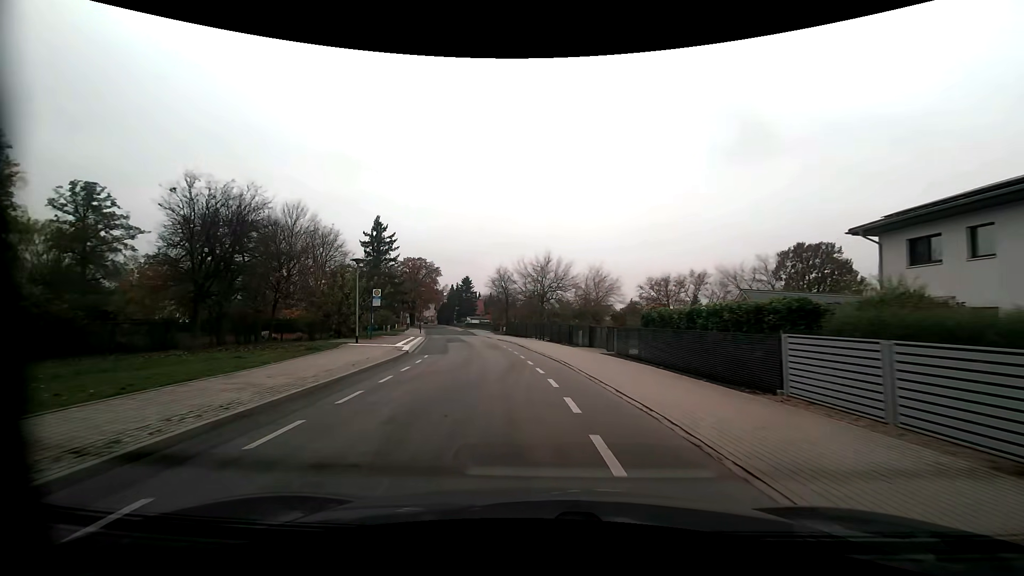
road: residential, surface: asphalt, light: Day
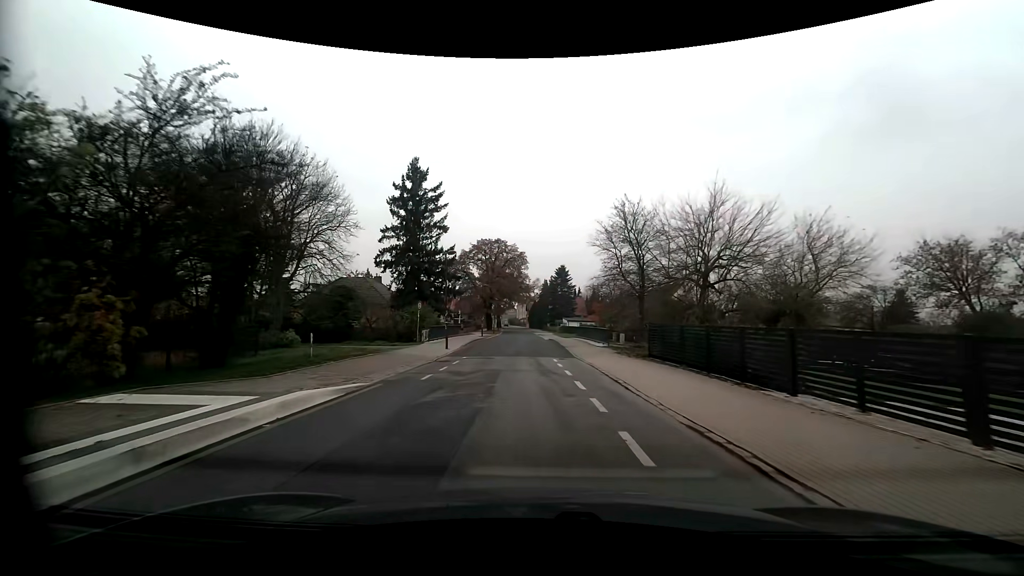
(-3.7, +35.3) m; -11°
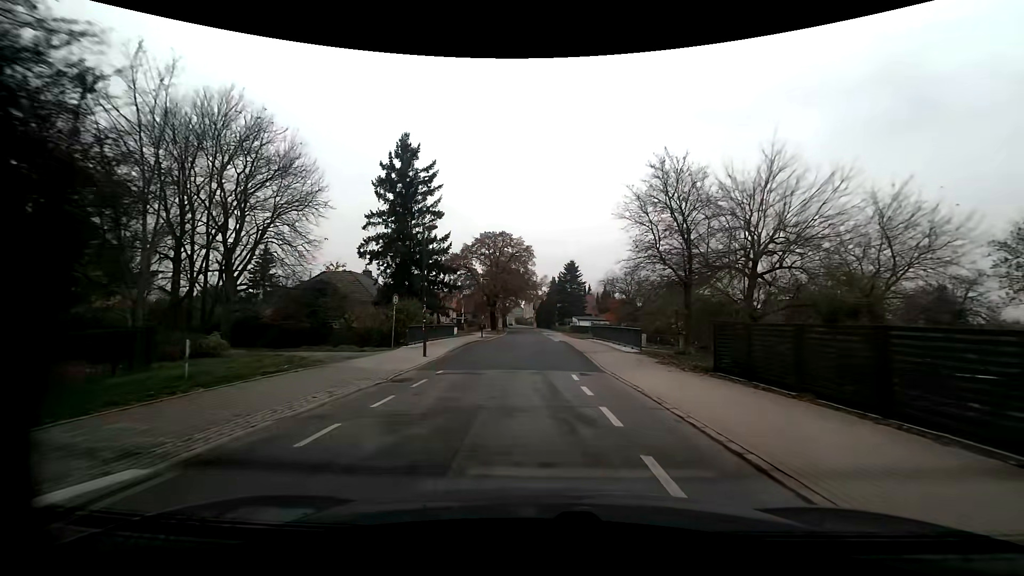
(-0.1, +7.3) m; -1°
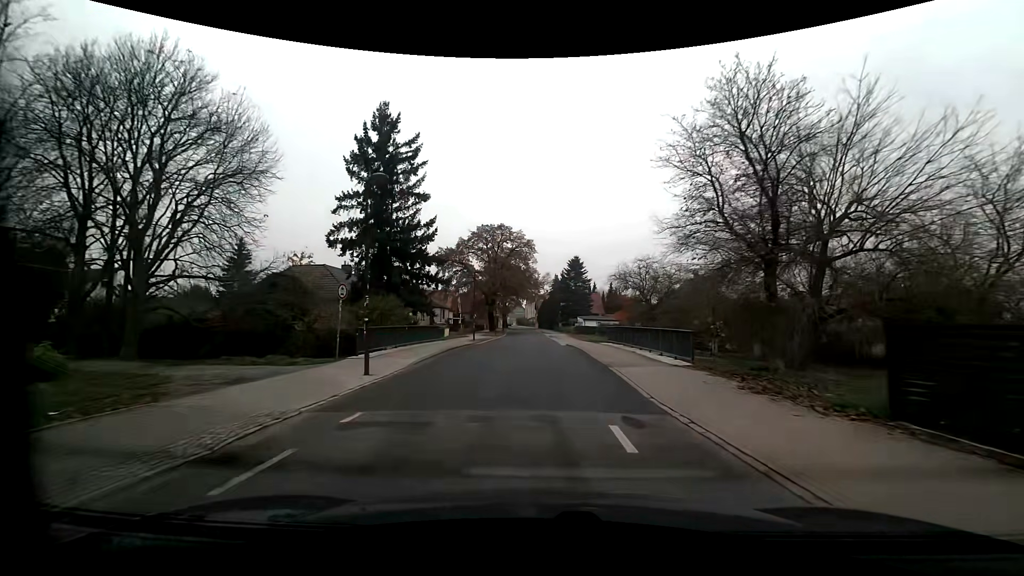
(0.0, +7.3) m; -1°
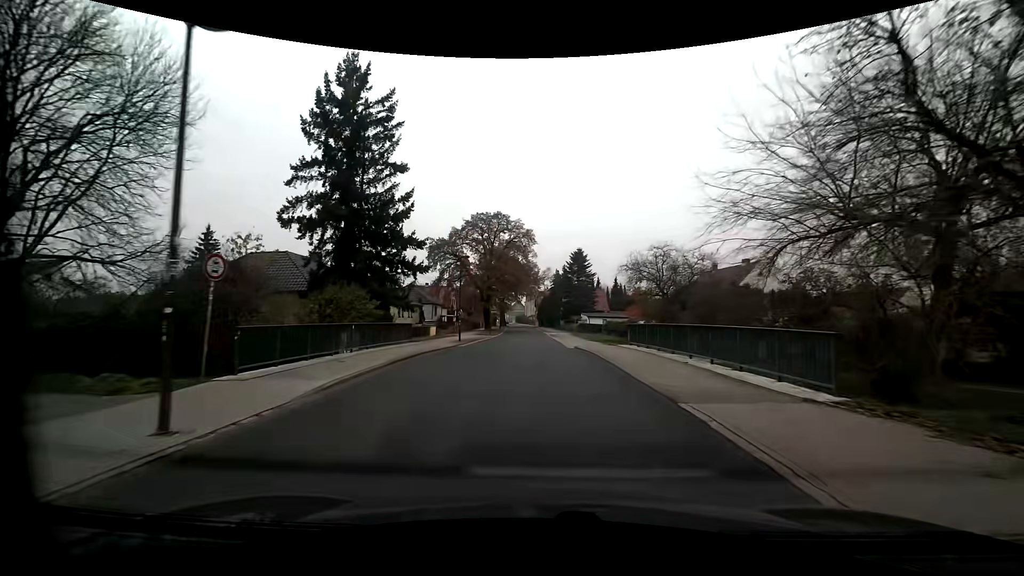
(+0.1, +7.4) m; +1°
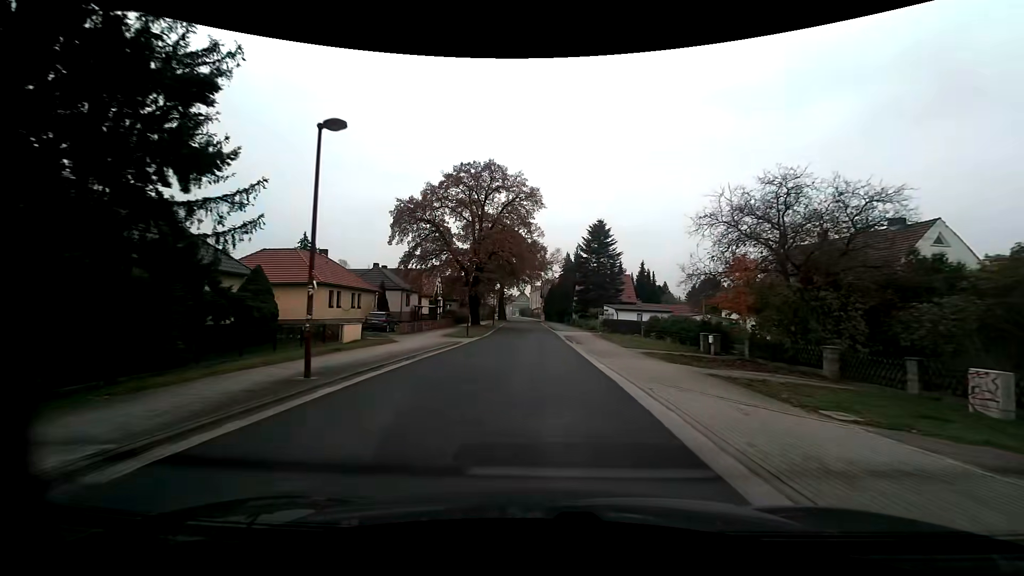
(-0.4, +22.2) m; -1°
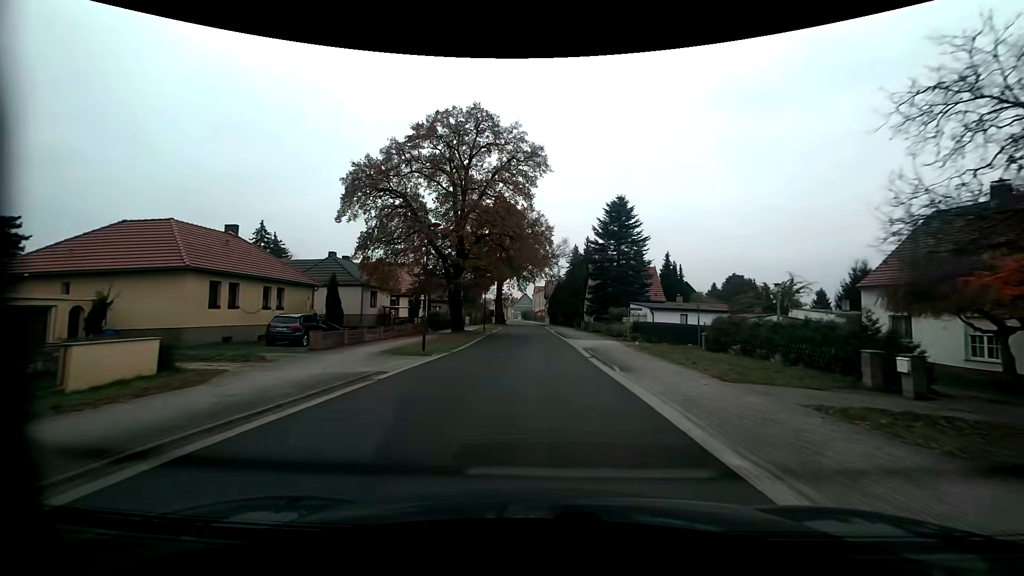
(-0.1, +15.1) m; 0°
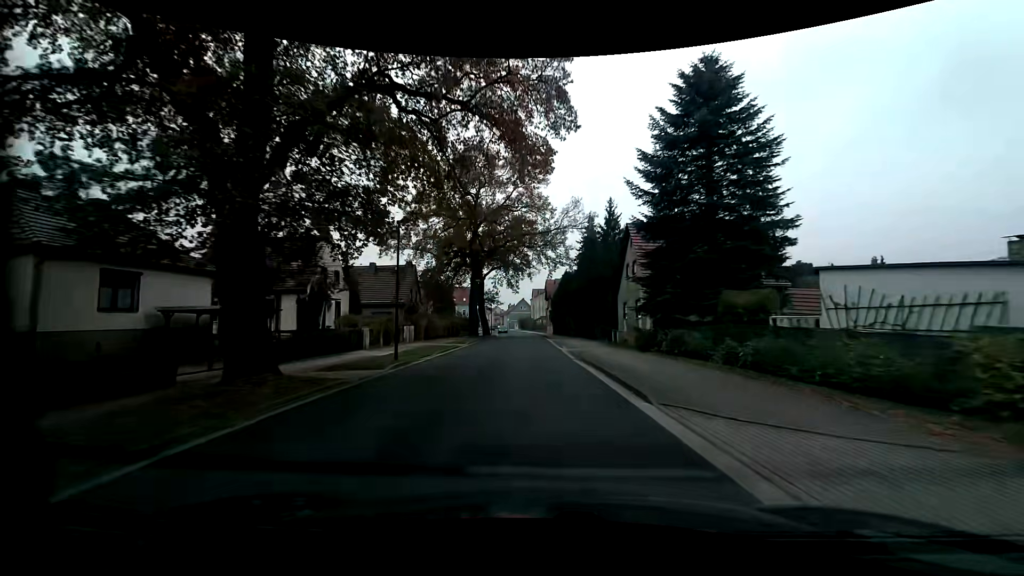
(0.0, +30.6) m; 0°
(0, +10) (0, +20) (0, +30) (-1, +40) (-1, +50) (-1, +60) (-2, +70) (-2, +80) (-3, +90) (-4, +100) m
